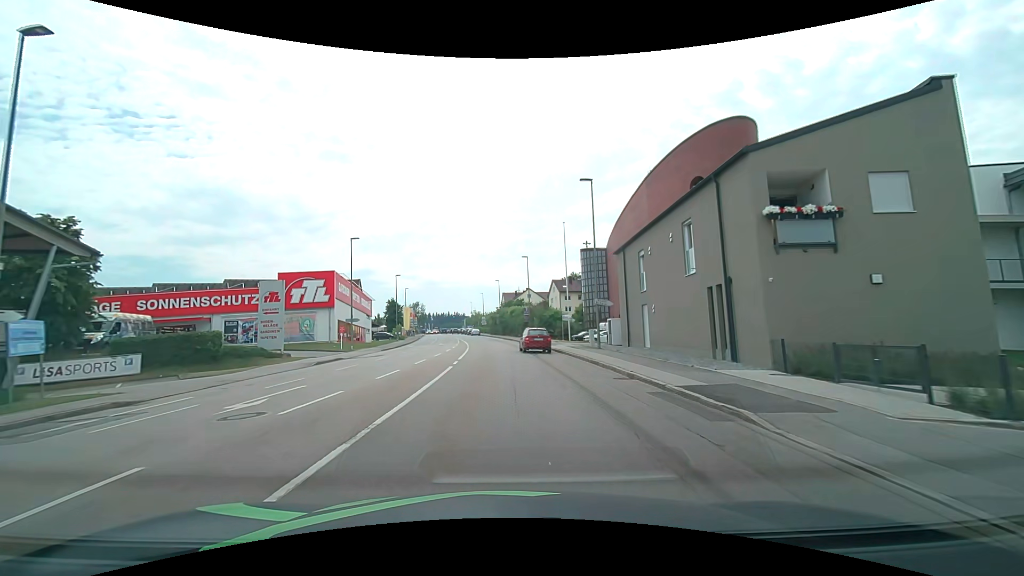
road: tertiary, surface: asphalt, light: Day
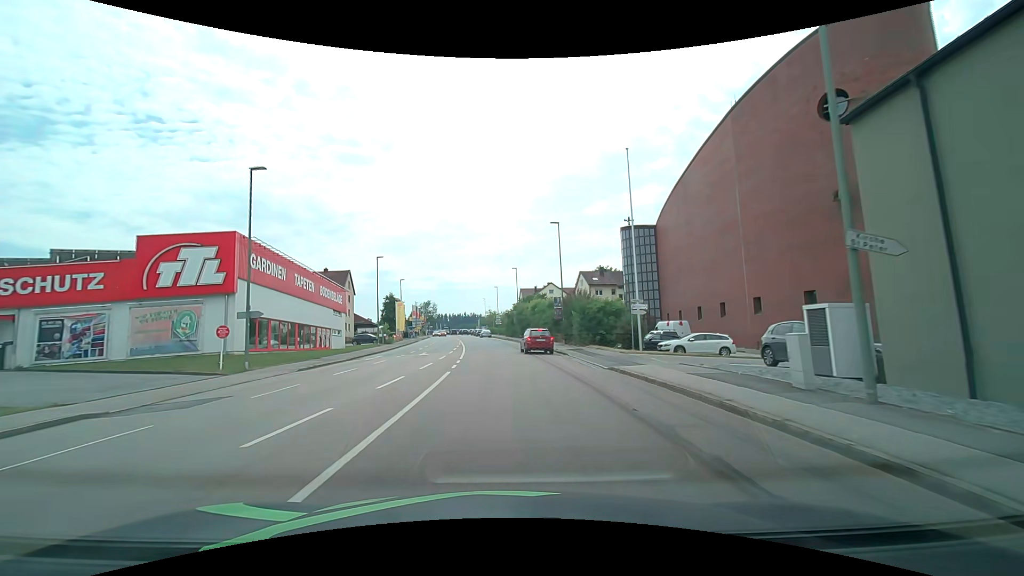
(-0.4, +20.7) m; -2°
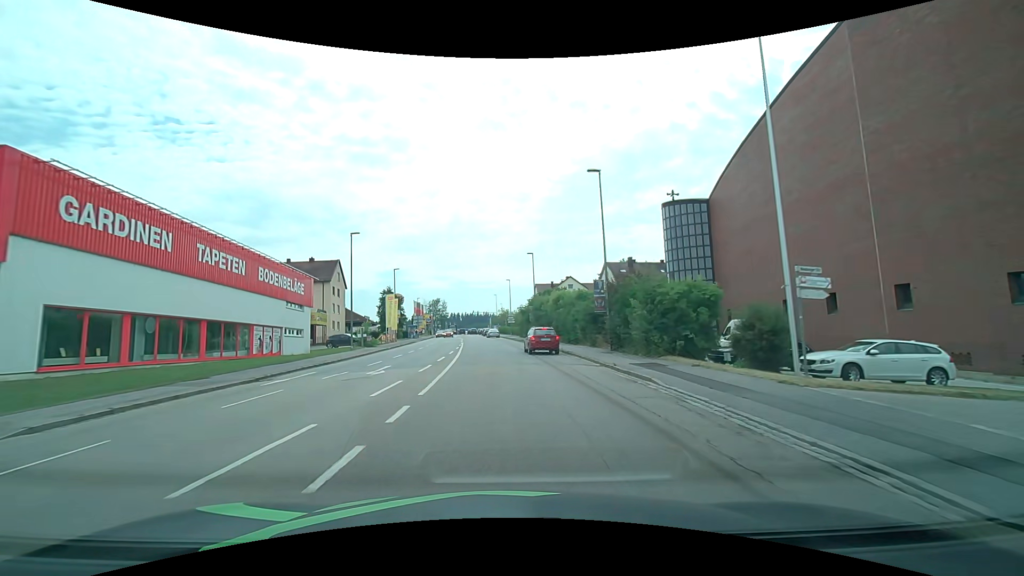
(-0.1, +14.0) m; -1°
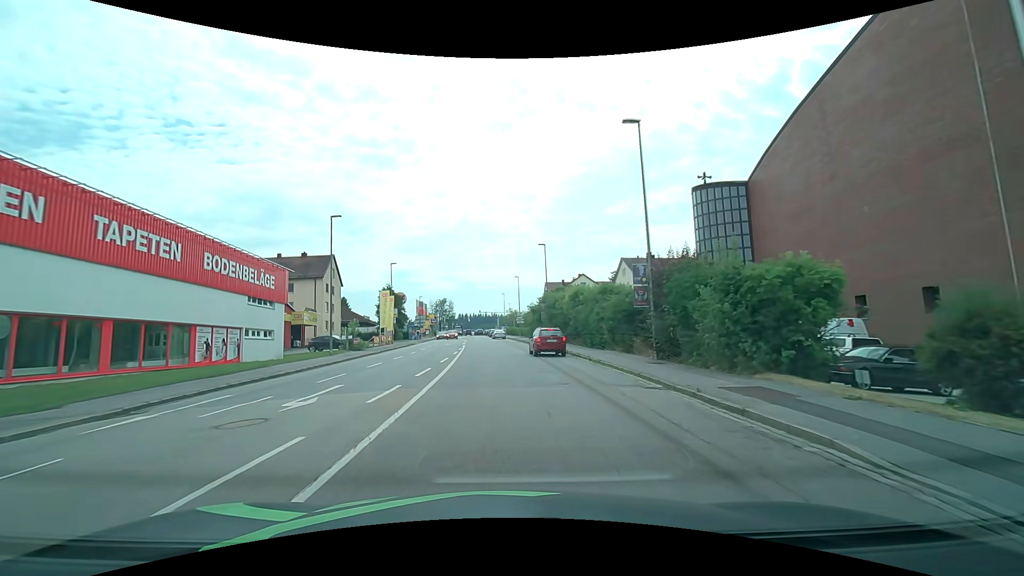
(0.0, +7.0) m; -1°
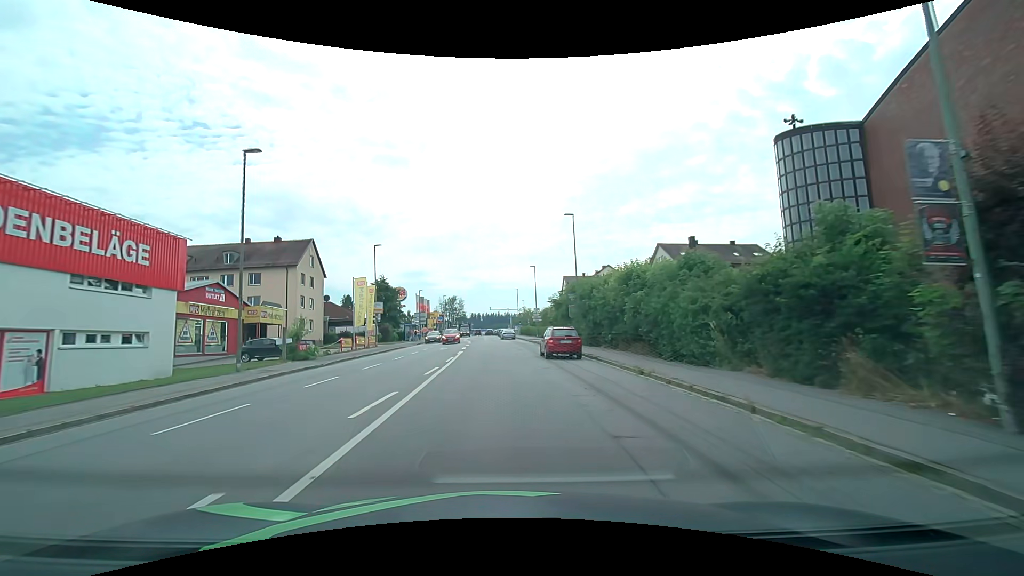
(-0.2, +13.9) m; -2°
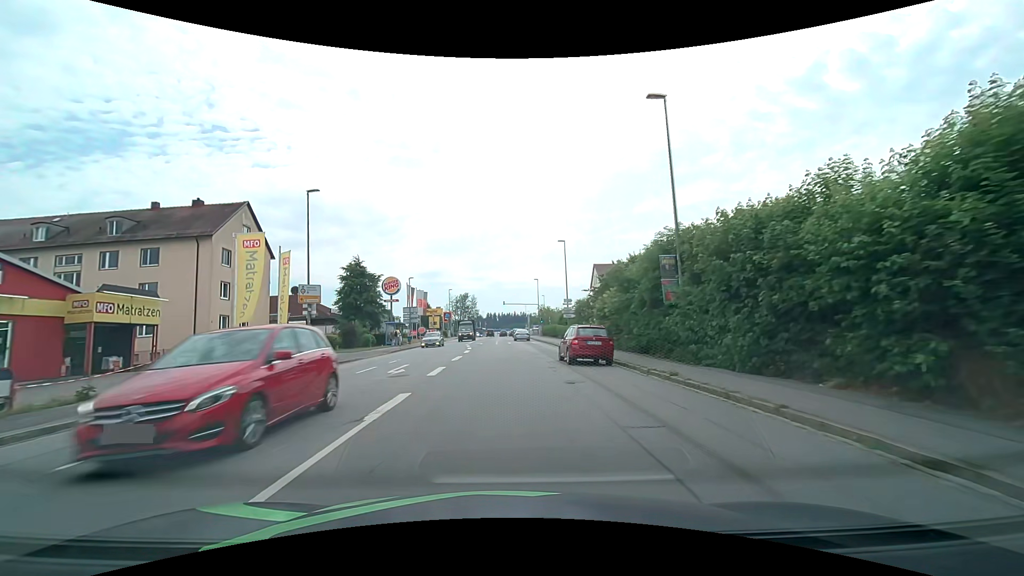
(-0.1, +20.5) m; -1°
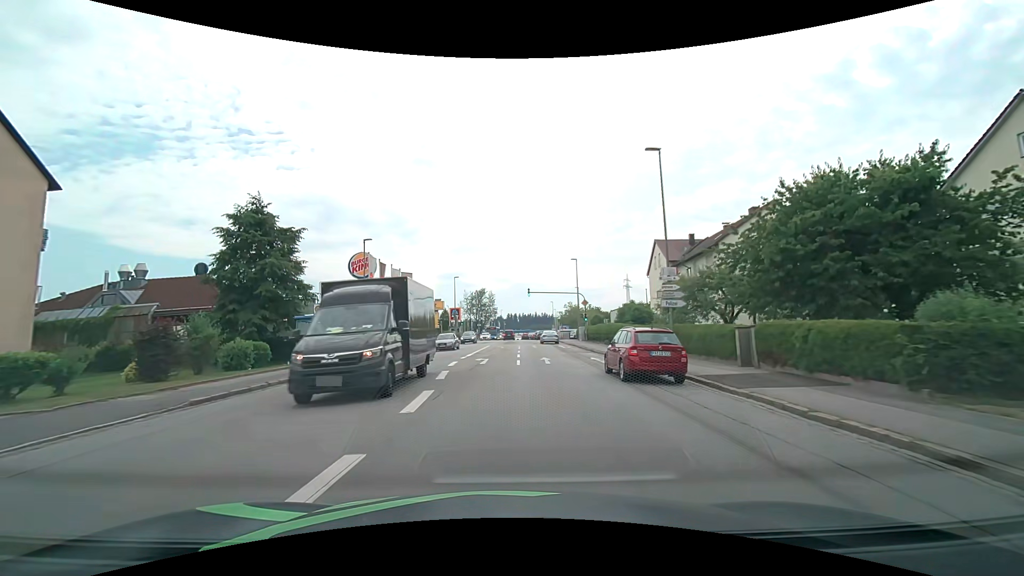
(-0.6, +27.0) m; -2°
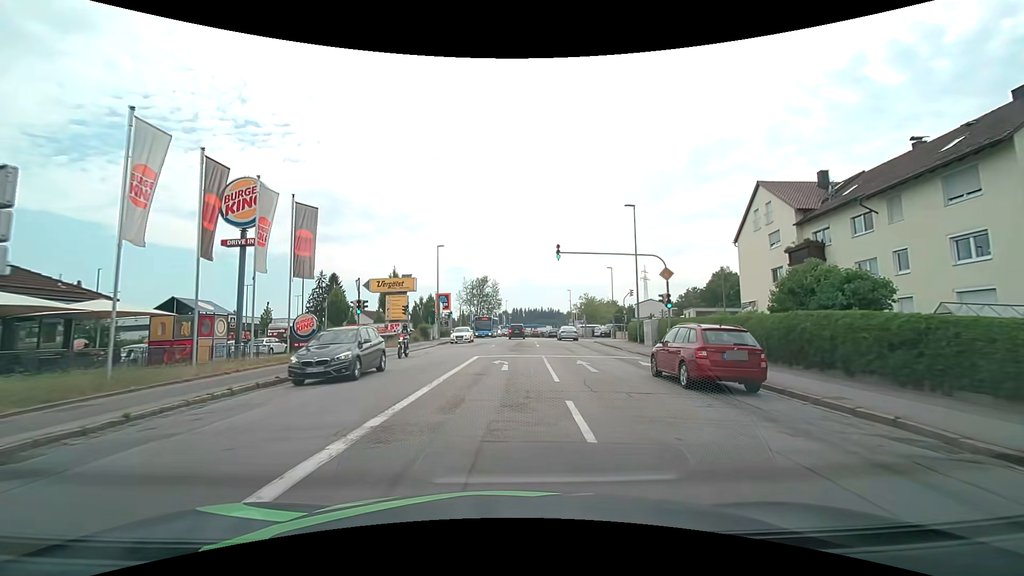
(-0.2, +25.8) m; -1°
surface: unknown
